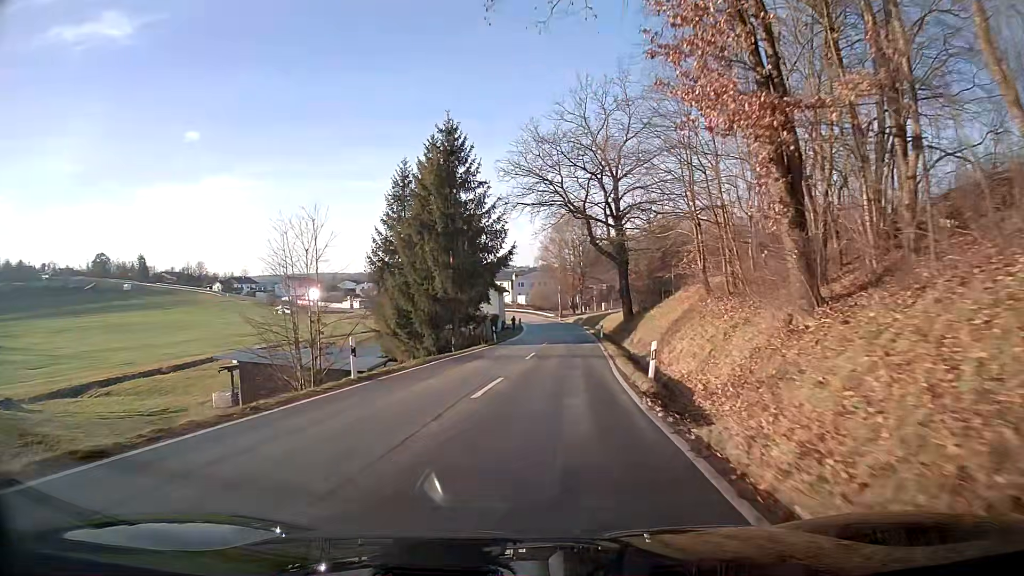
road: tertiary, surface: asphalt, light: Day
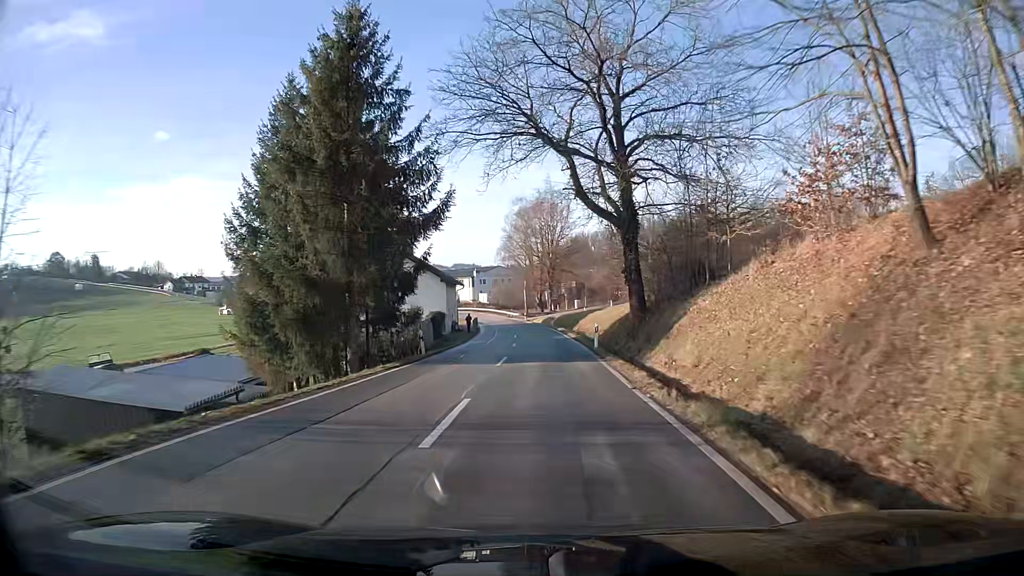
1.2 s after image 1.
(+0.5, +17.0) m; +3°
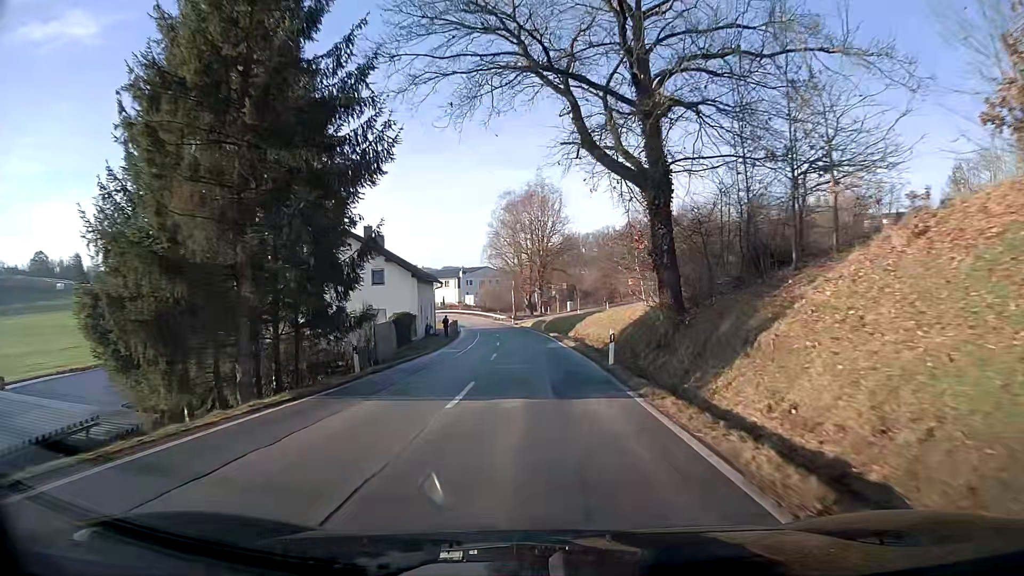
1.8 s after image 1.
(+0.1, +8.7) m; 0°
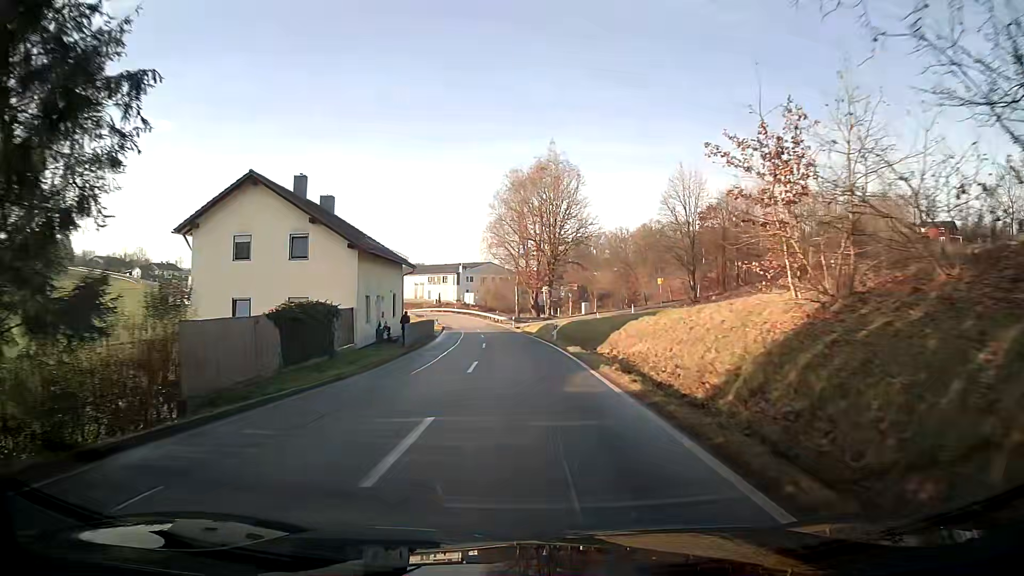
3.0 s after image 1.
(-0.1, +17.5) m; -1°
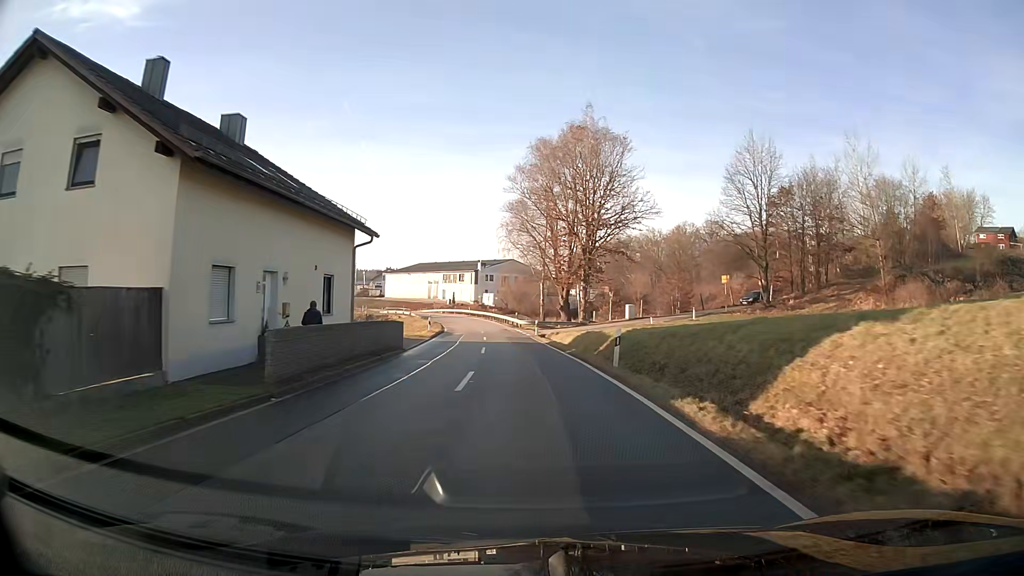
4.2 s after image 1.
(-0.3, +17.4) m; -2°
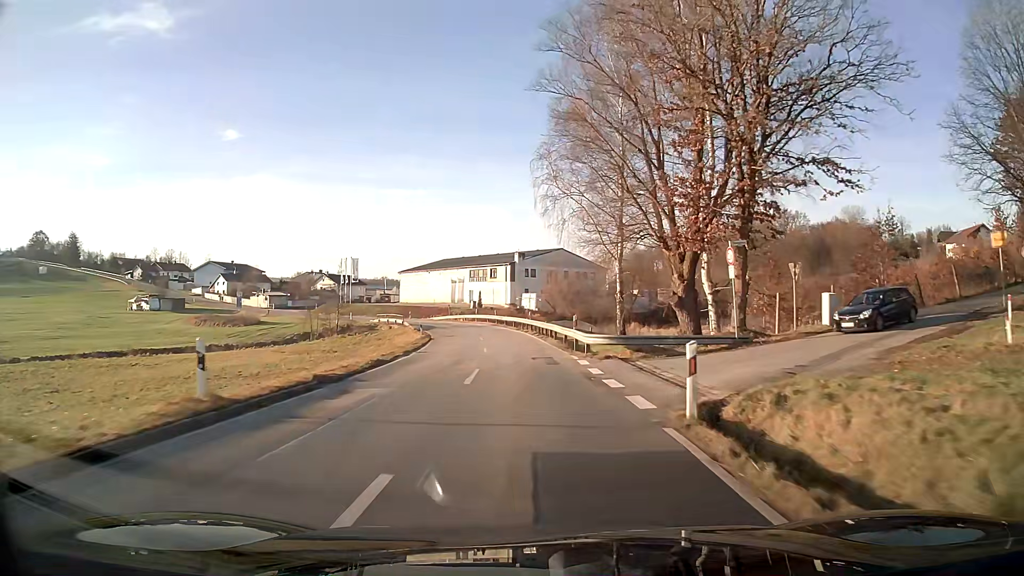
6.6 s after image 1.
(-1.1, +34.9) m; -4°
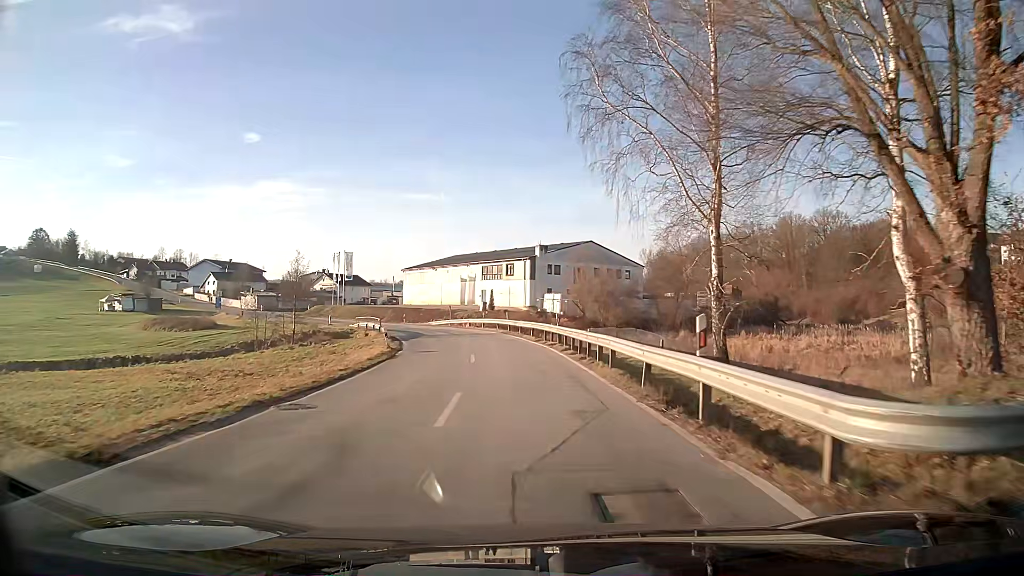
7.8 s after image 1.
(-0.3, +17.2) m; -2°
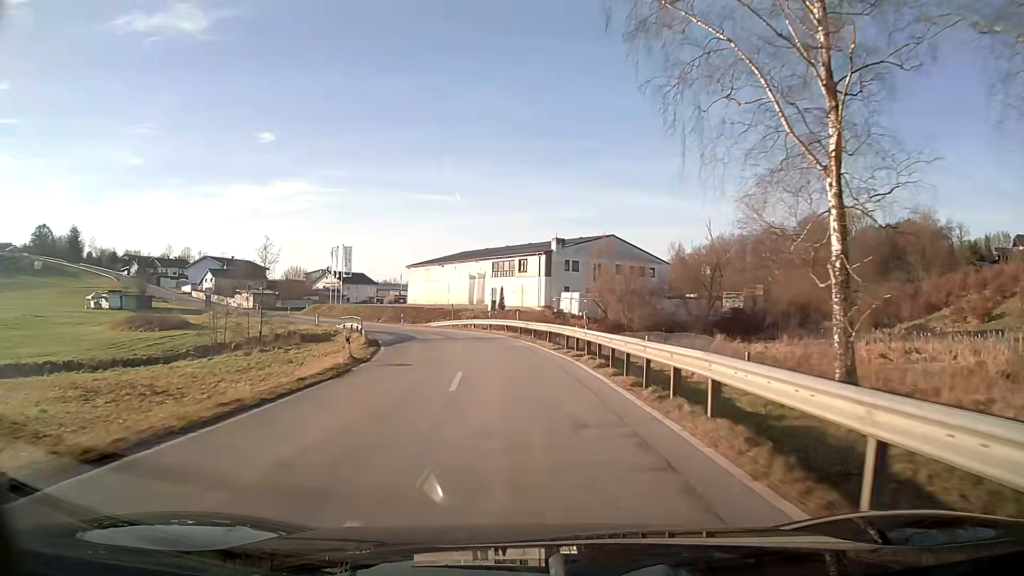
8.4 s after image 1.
(-0.1, +8.4) m; -1°
